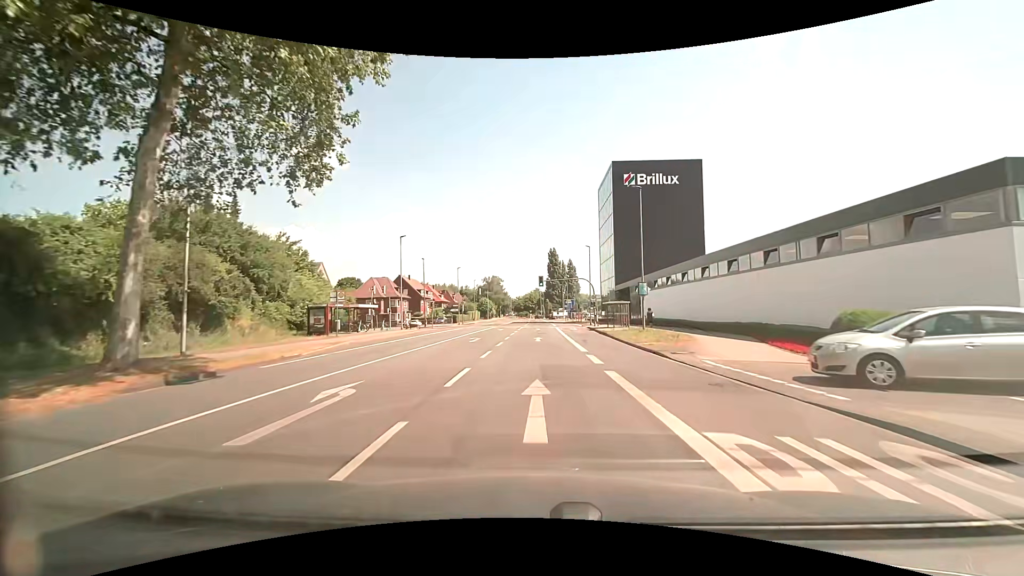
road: secondary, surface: asphalt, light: Day
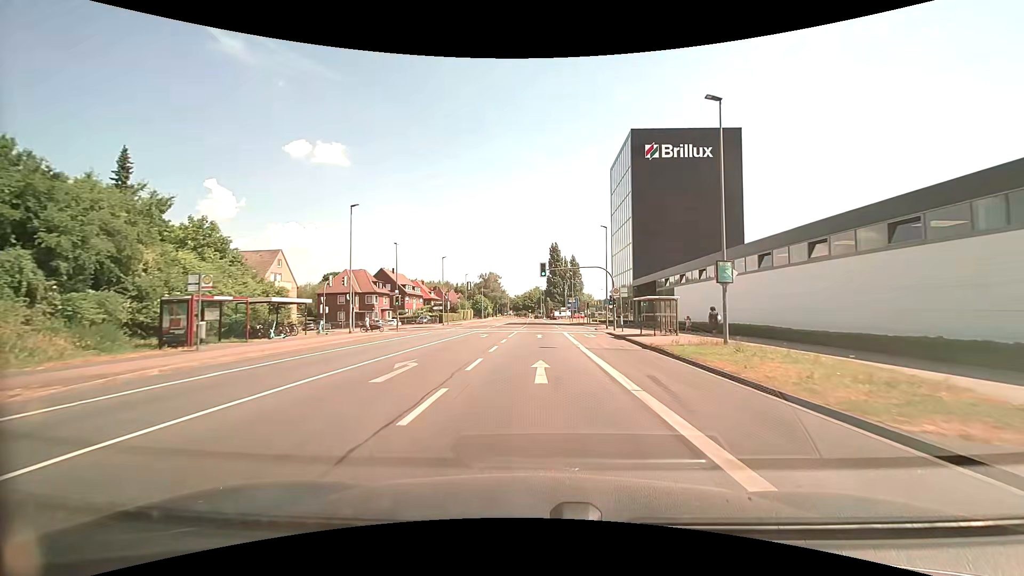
(0.0, +15.3) m; 0°
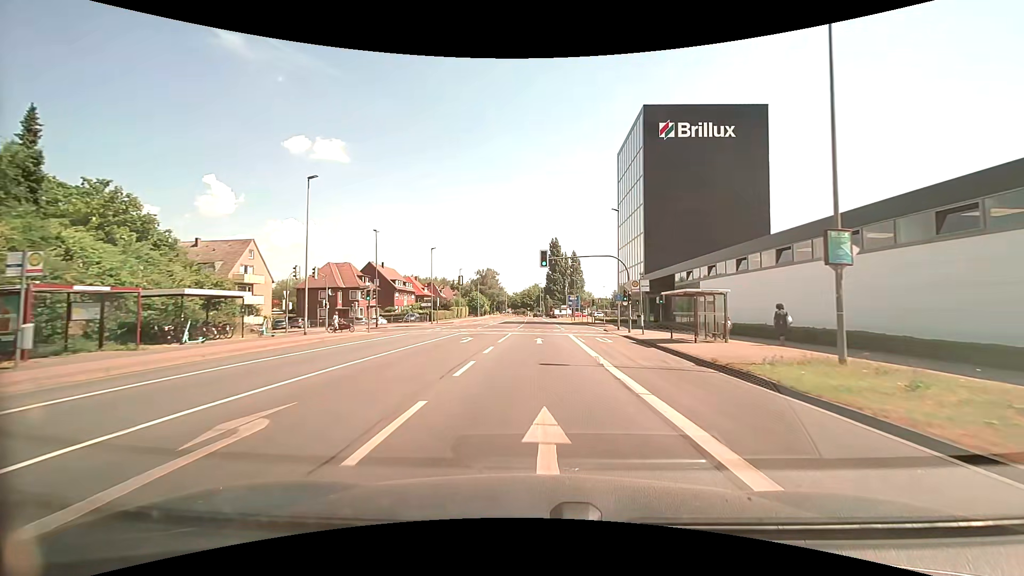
(0.0, +7.6) m; 0°
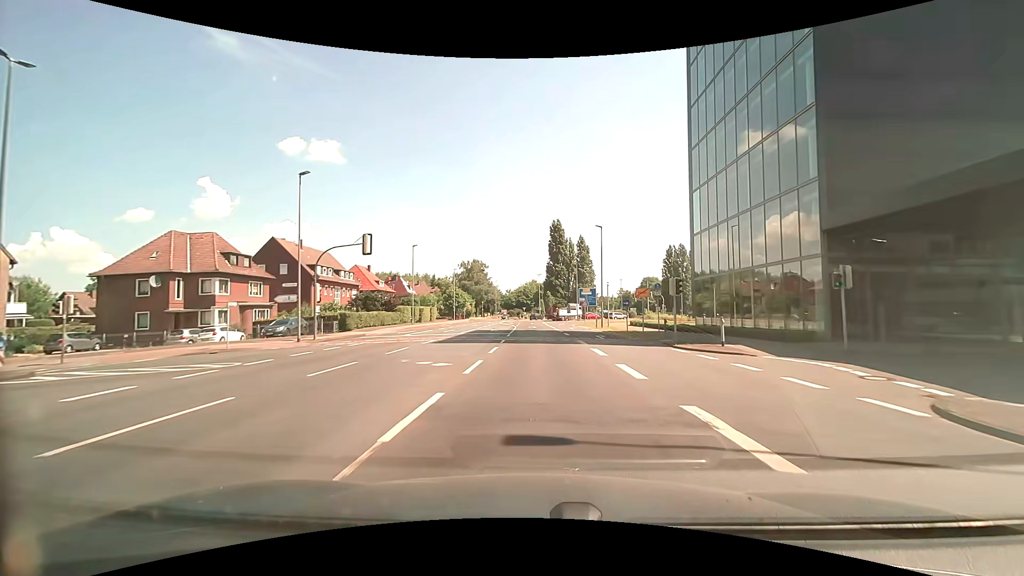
(+0.3, +38.3) m; +1°
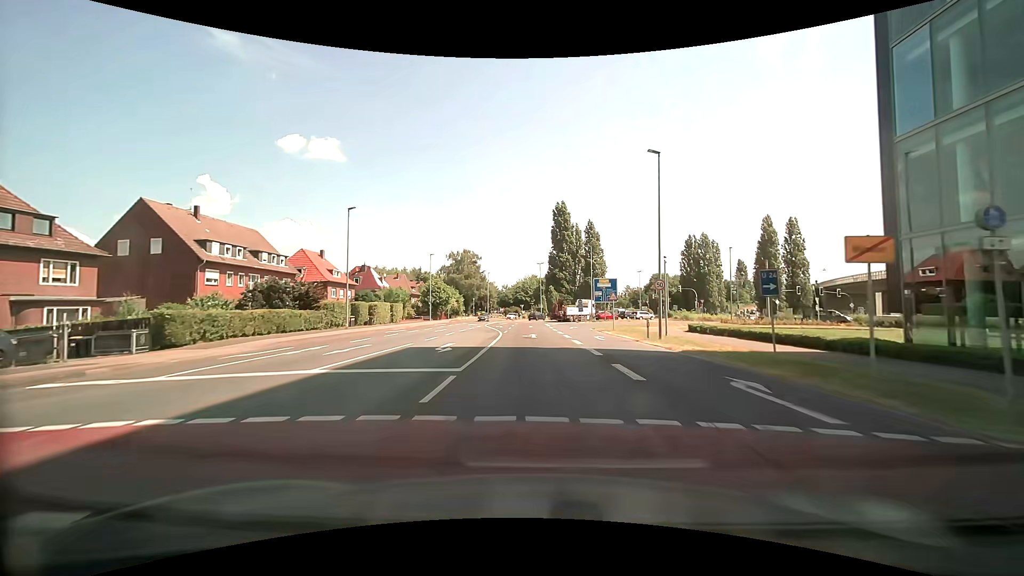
(0.0, +23.0) m; 0°
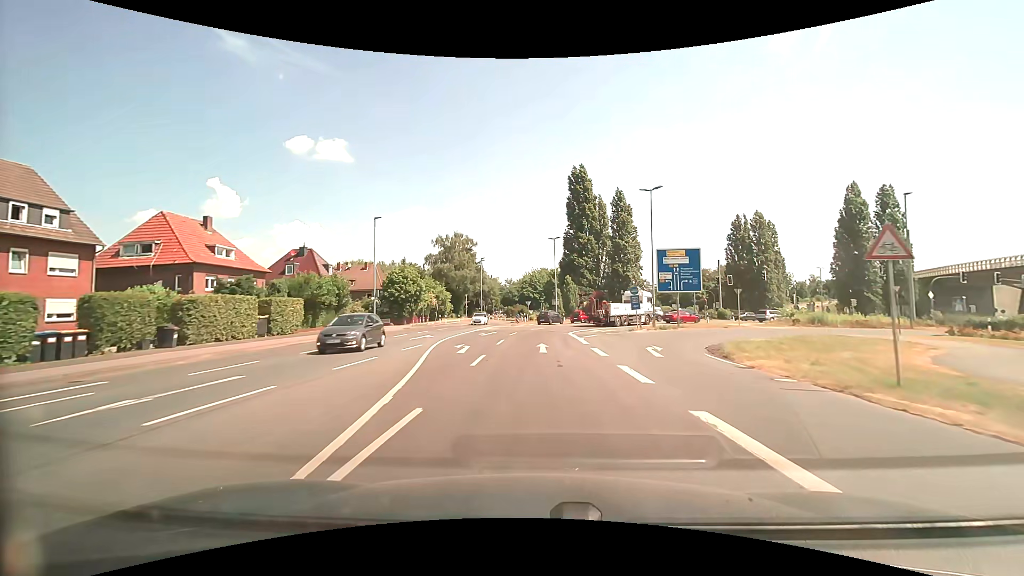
(-0.4, +30.6) m; -1°
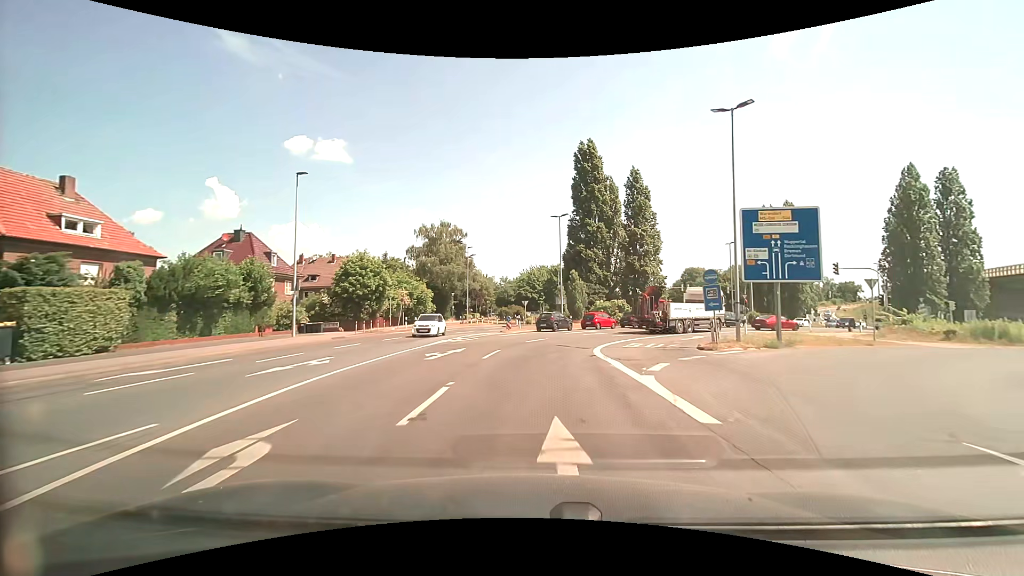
(-0.1, +15.3) m; 0°
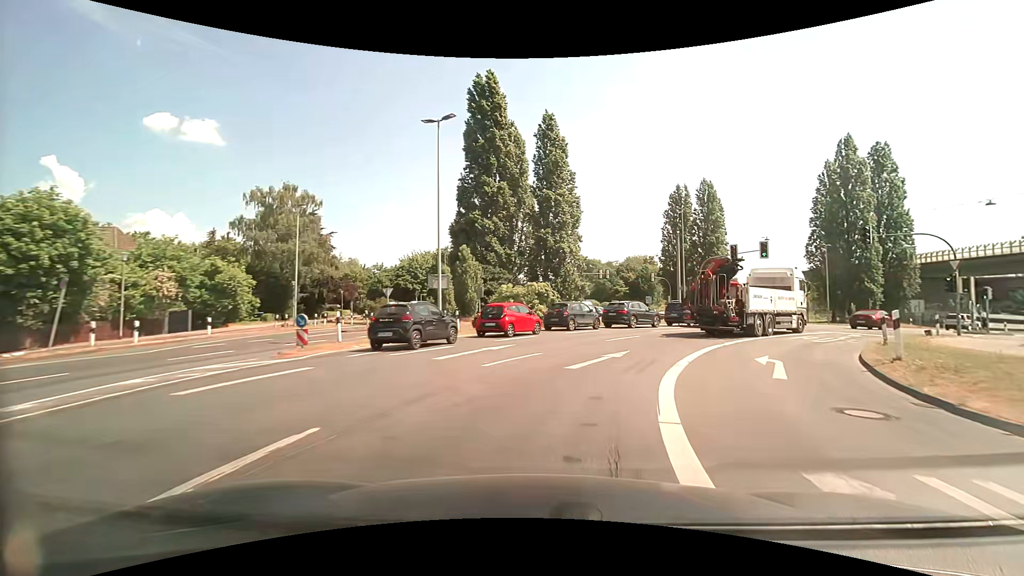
(+1.4, +21.8) m; +12°
(+1, +10) (+5, +19) (+10, +27) (+18, +34) (+25, +41) (+33, +47) (+41, +53) (+49, +60) (+56, +66) (+64, +73) m
